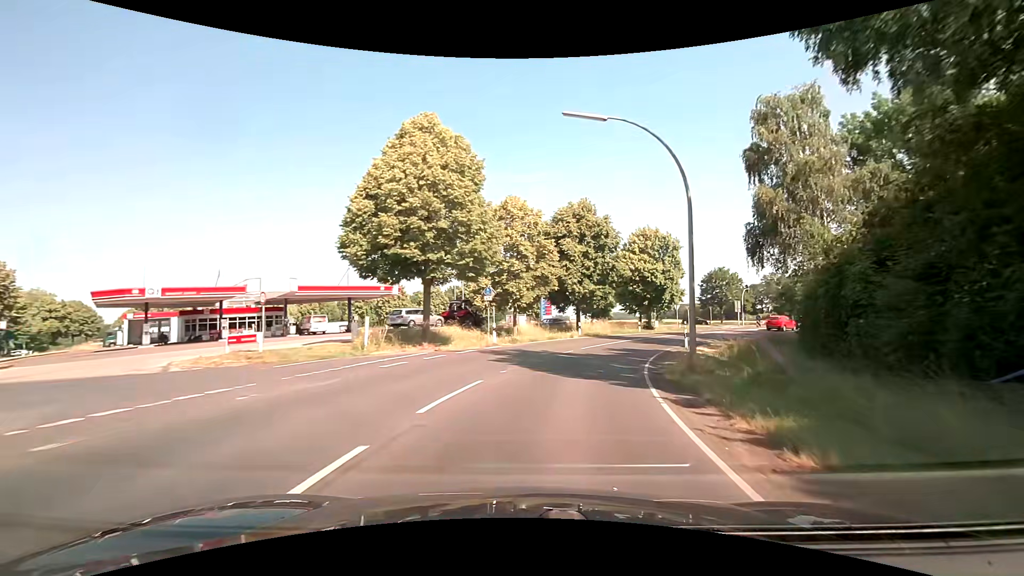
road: secondary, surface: asphalt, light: Day
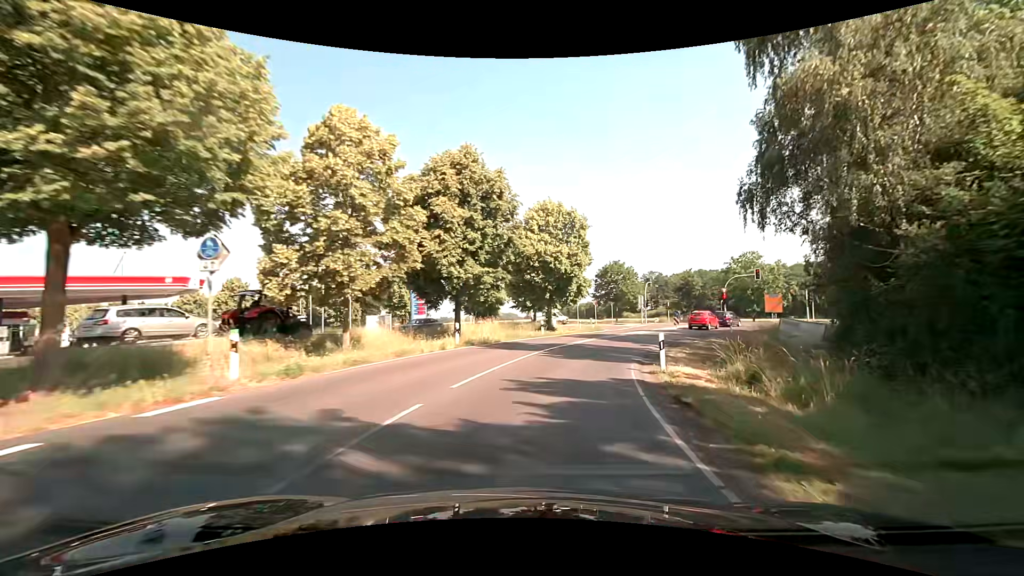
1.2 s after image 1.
(+1.6, +14.8) m; +13°
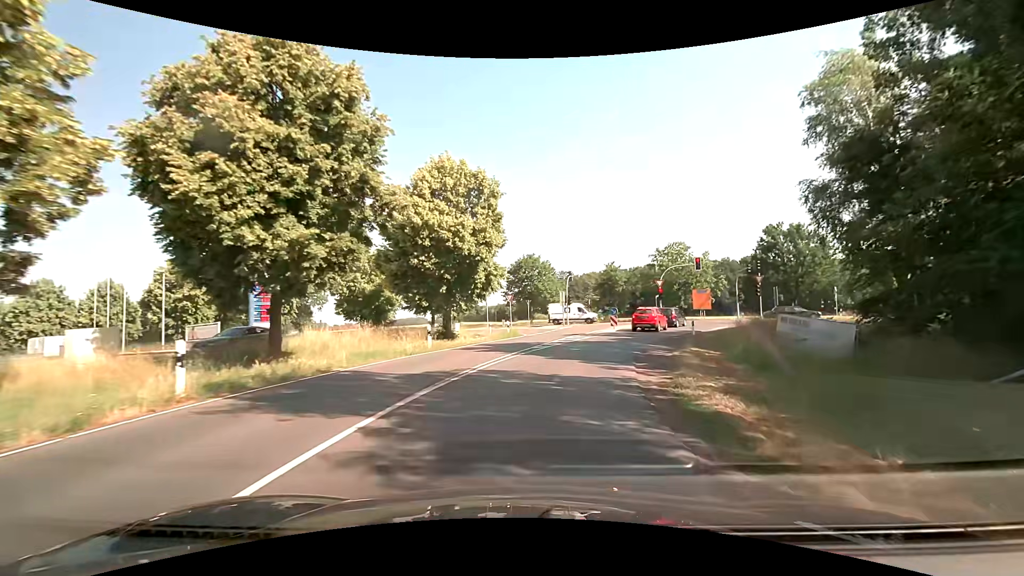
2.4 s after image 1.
(+1.1, +12.6) m; +10°
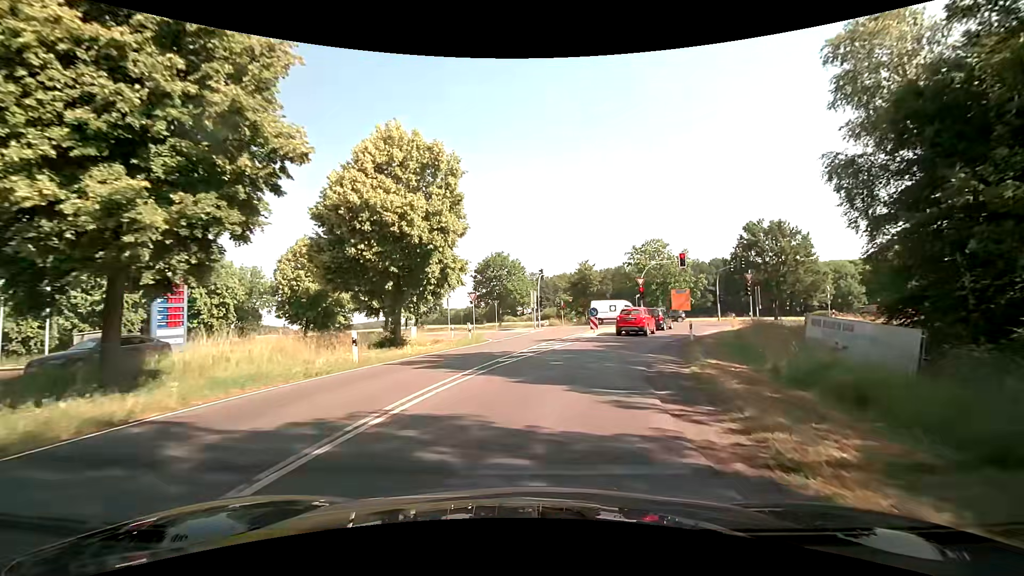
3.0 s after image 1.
(+0.2, +5.4) m; +4°
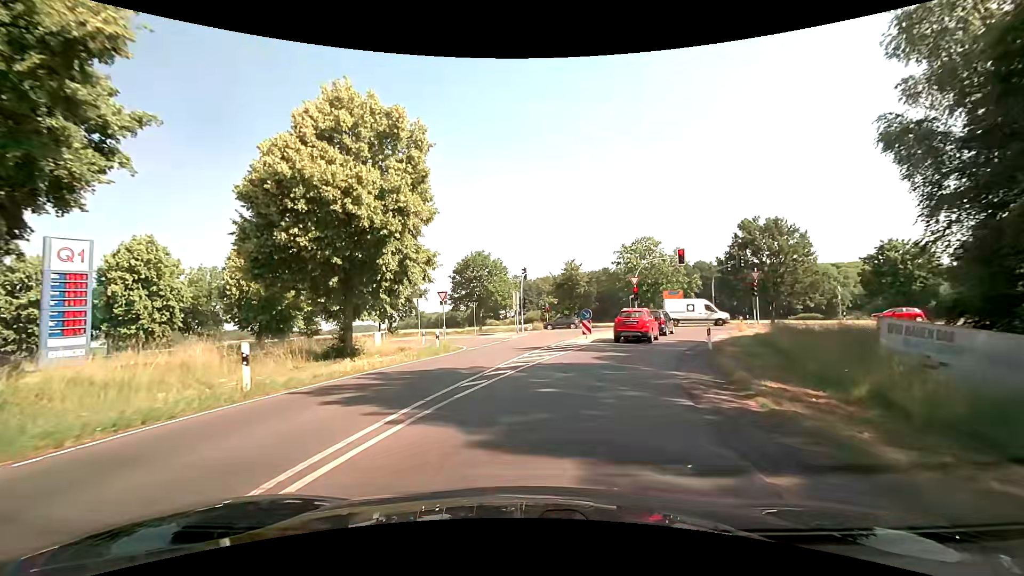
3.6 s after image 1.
(+0.1, +4.8) m; +2°
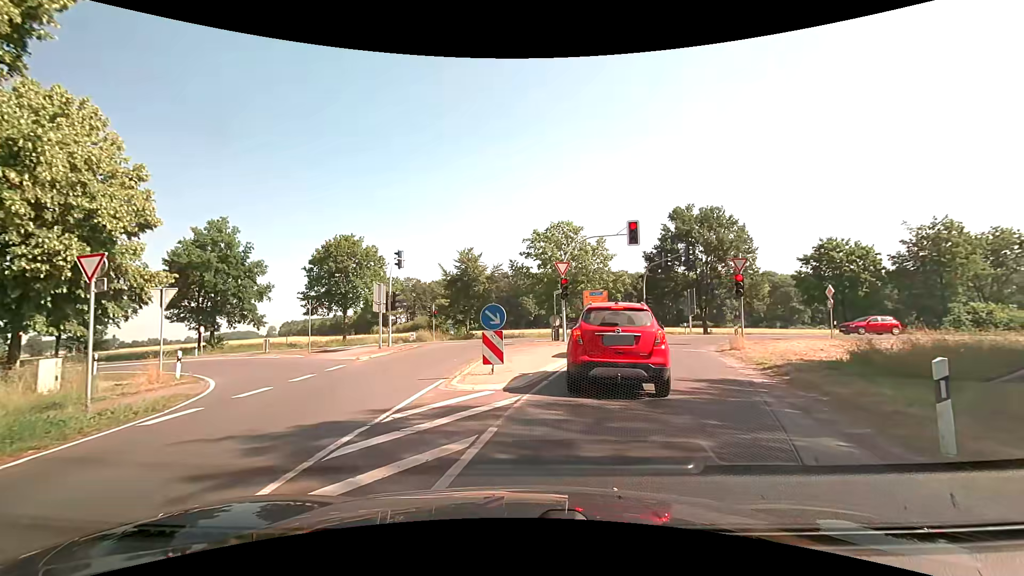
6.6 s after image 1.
(+1.3, +15.0) m; +12°
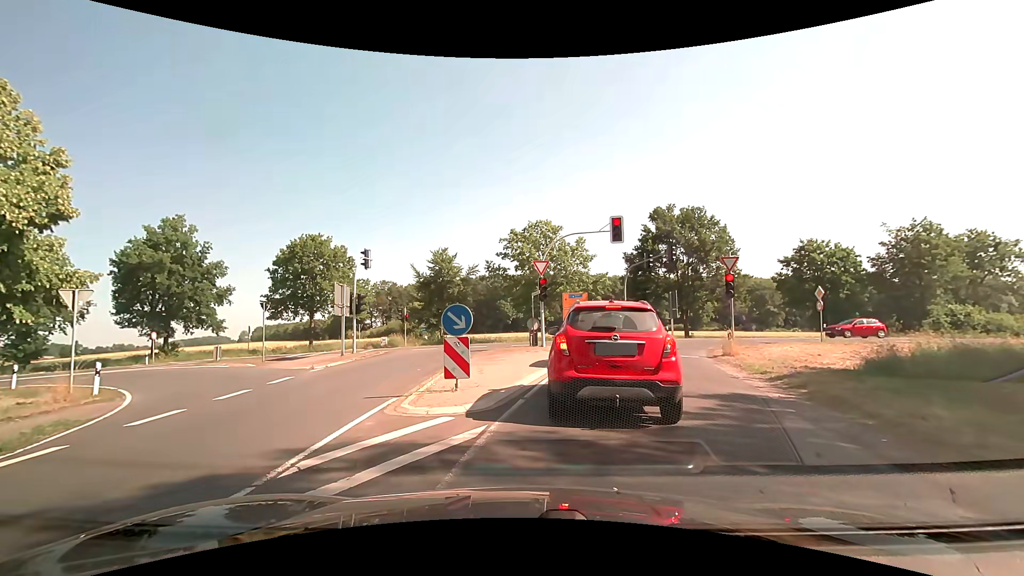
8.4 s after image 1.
(0.0, +1.9) m; +3°
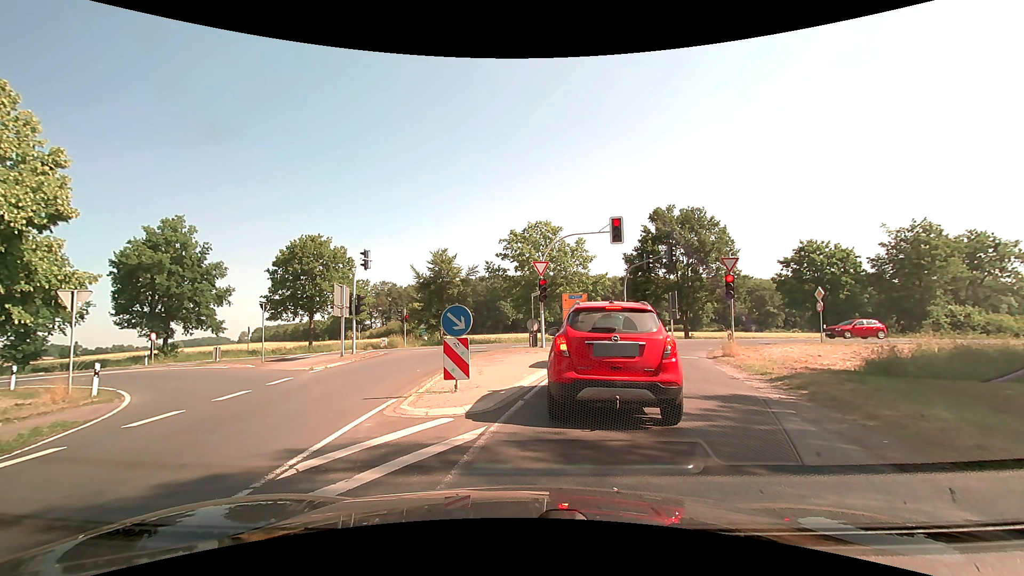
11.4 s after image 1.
(0.0, +0.1) m; 0°
